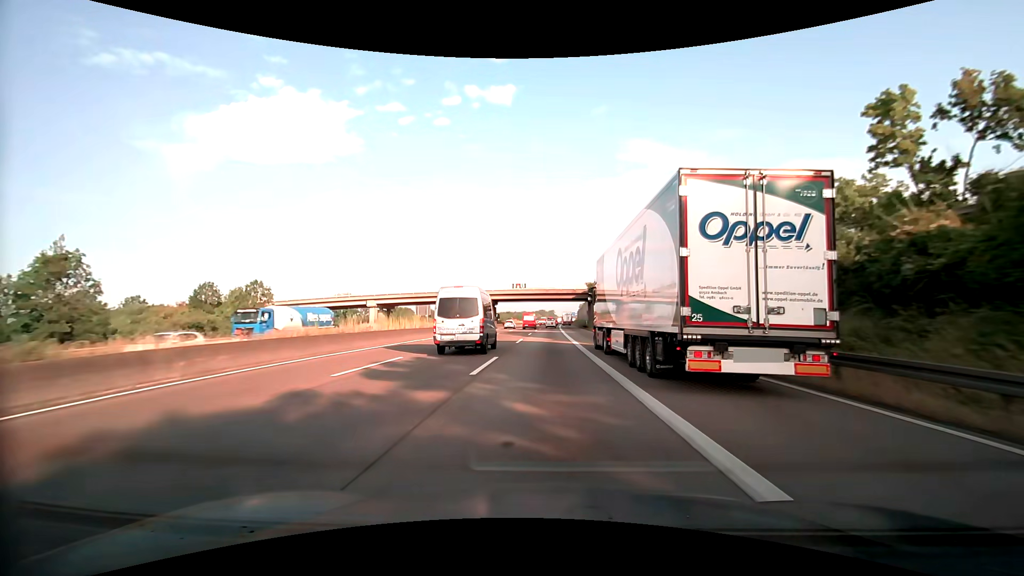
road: motorway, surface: asphalt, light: Day
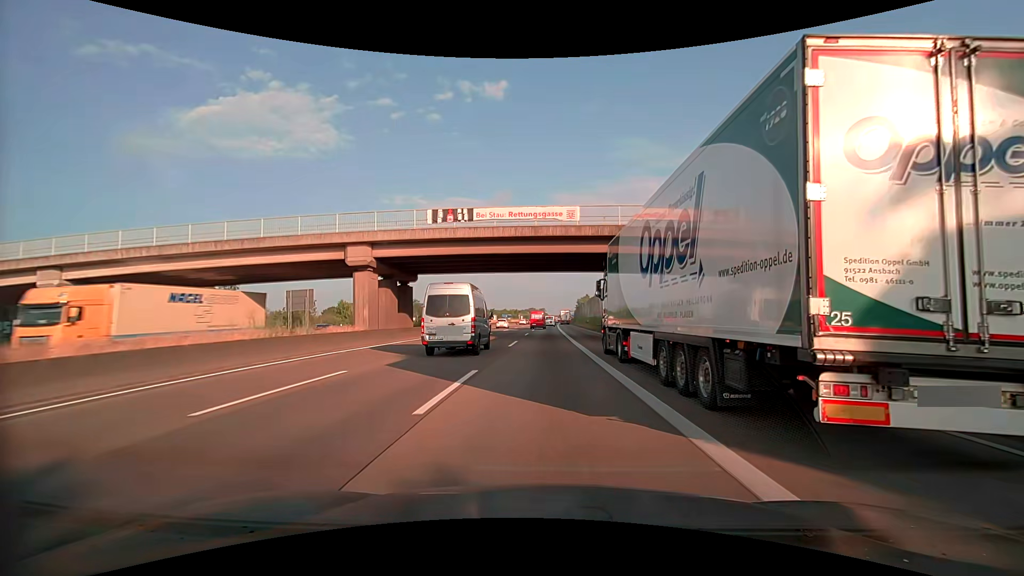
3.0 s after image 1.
(+0.8, +59.0) m; +1°
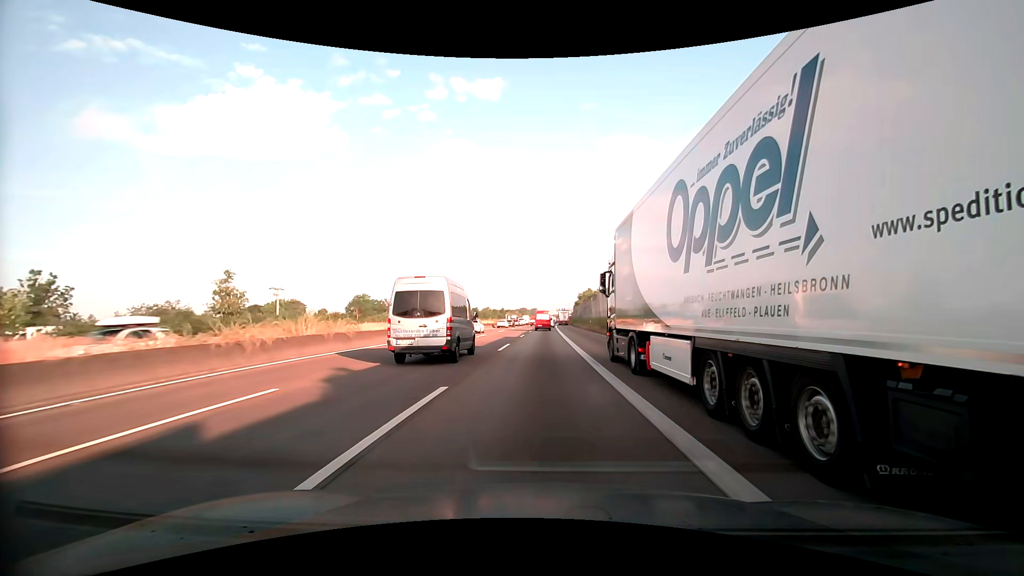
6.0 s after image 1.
(+0.4, +57.0) m; +1°
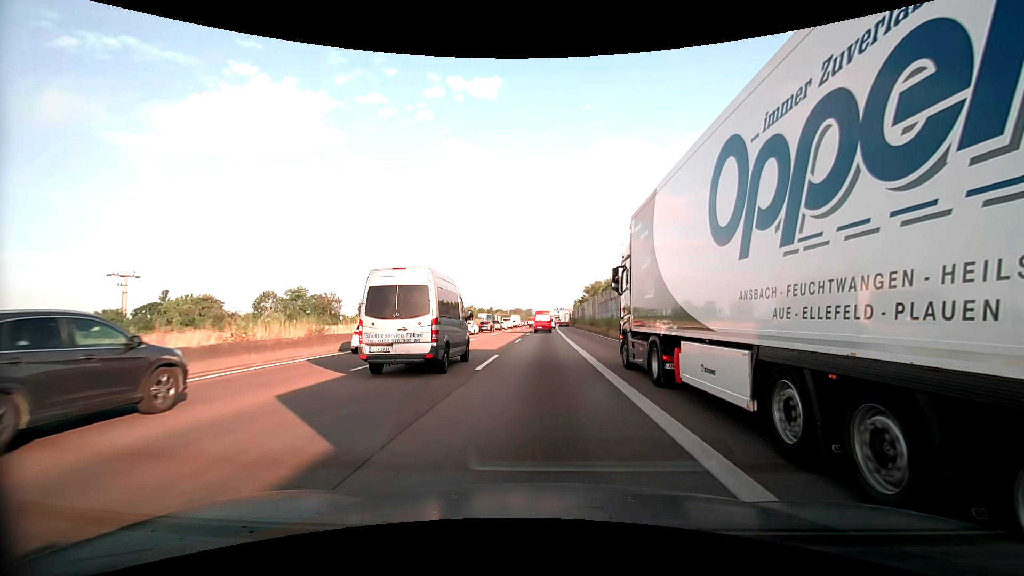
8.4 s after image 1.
(+0.2, +44.2) m; +1°
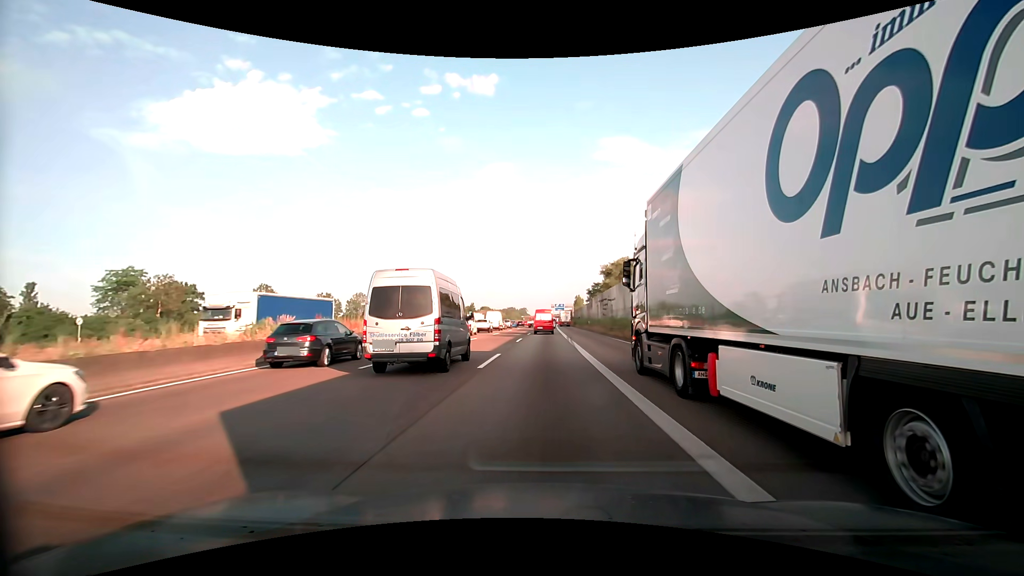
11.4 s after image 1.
(0.0, +53.4) m; 0°
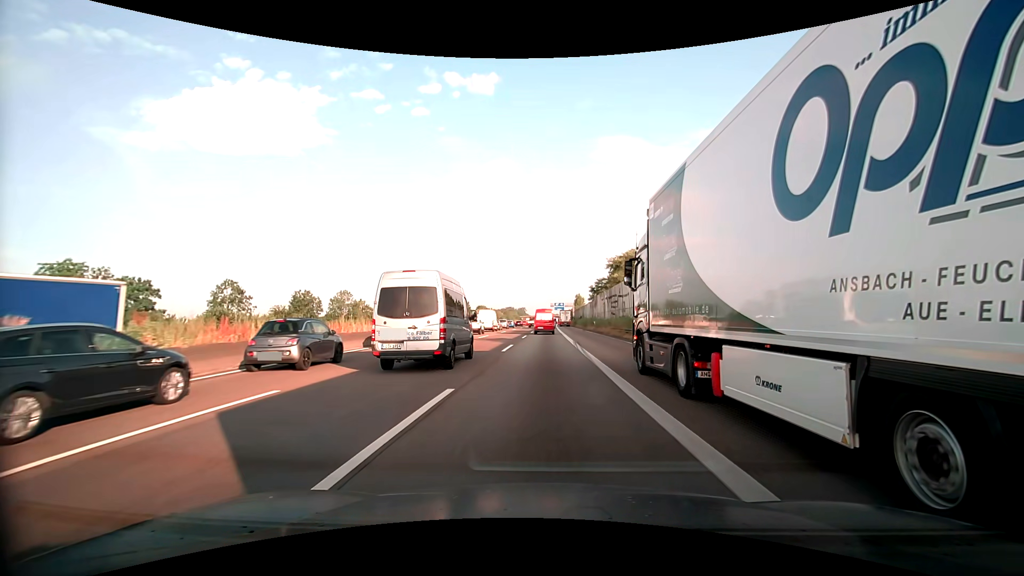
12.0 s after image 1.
(0.0, +10.5) m; 0°
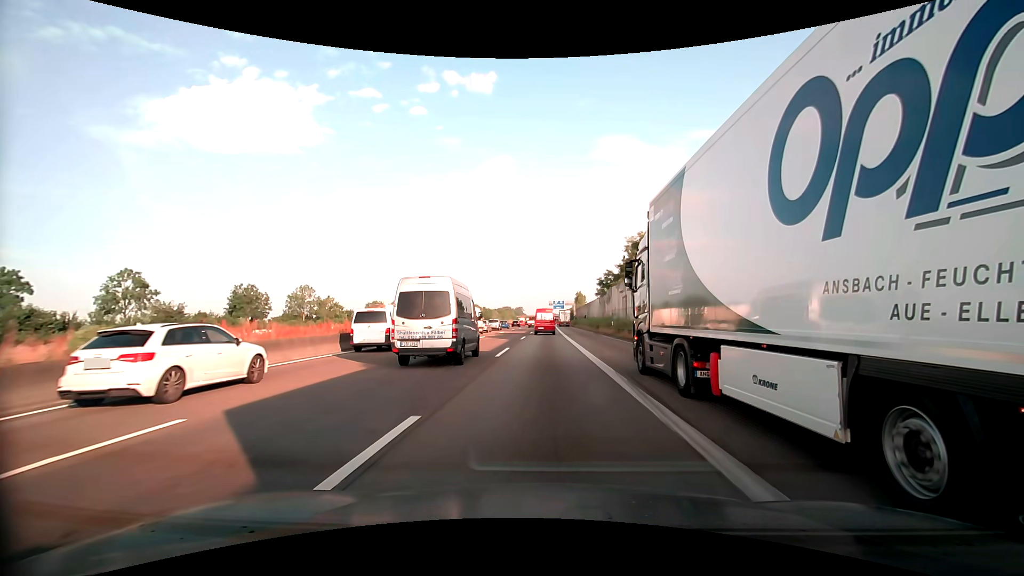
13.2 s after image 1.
(0.0, +20.7) m; 0°
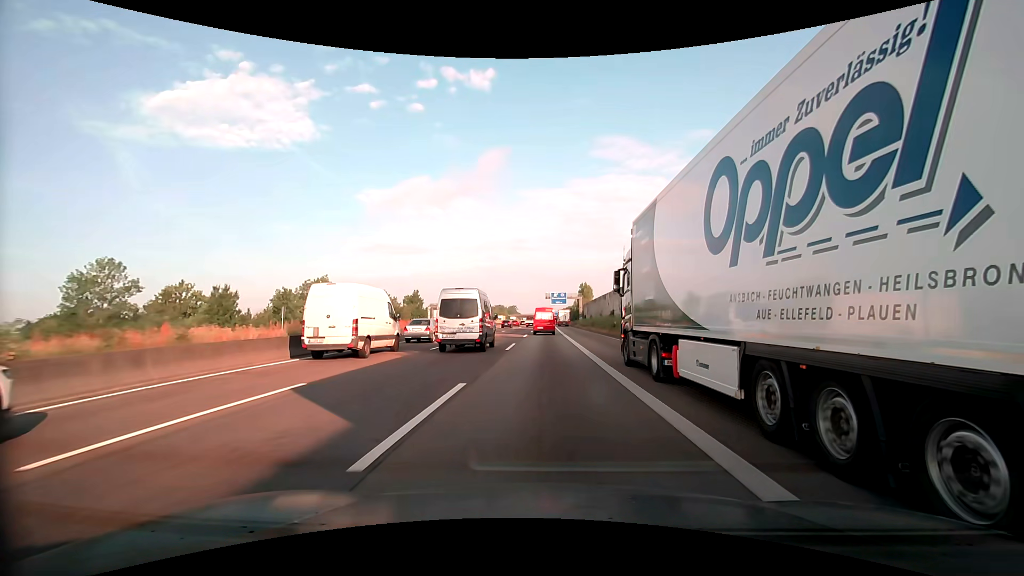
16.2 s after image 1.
(+0.2, +50.4) m; 0°
(0, +10) (0, +20) (0, +30) (0, +40) (0, +50) (+1, +60) (+1, +70) (+1, +80) (+1, +90) (+1, +100) m
